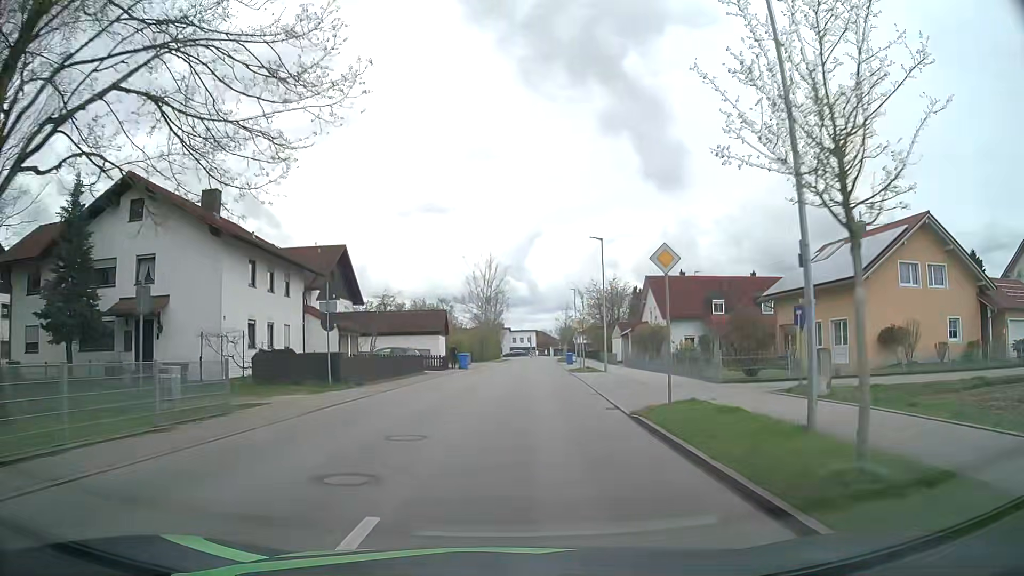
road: unclassified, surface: asphalt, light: Day
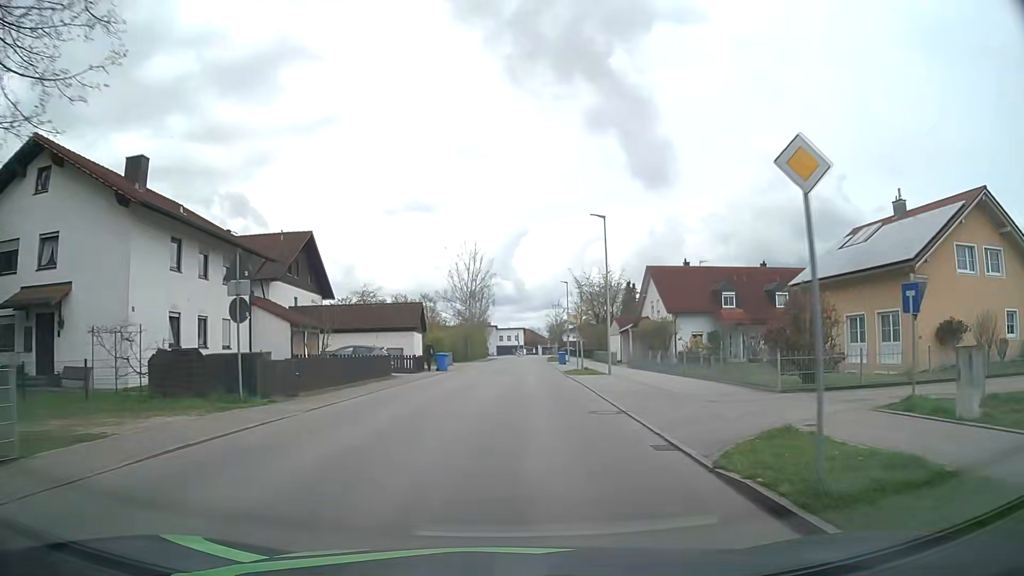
(0.0, +6.5) m; +1°
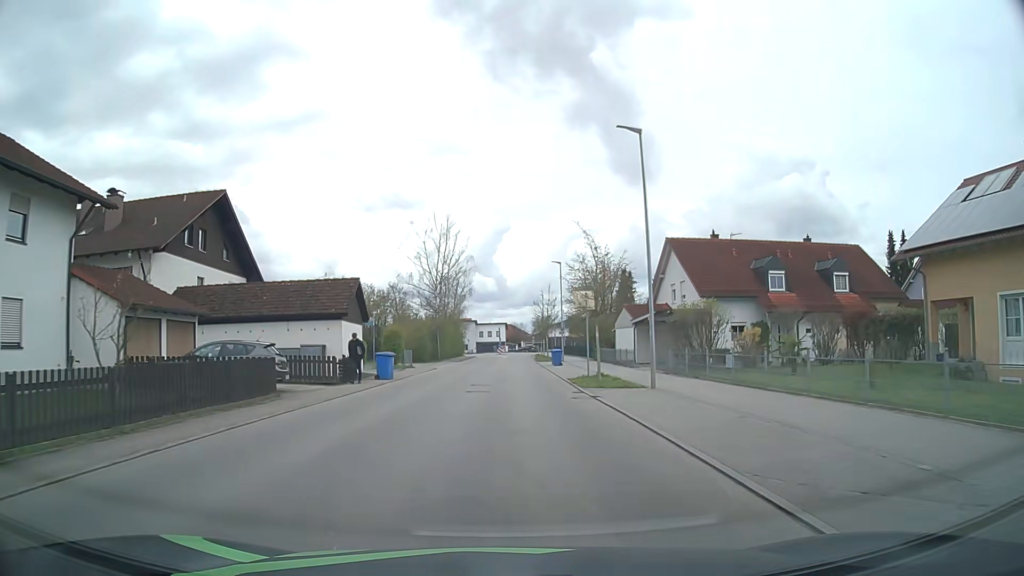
(+0.3, +13.7) m; +2°
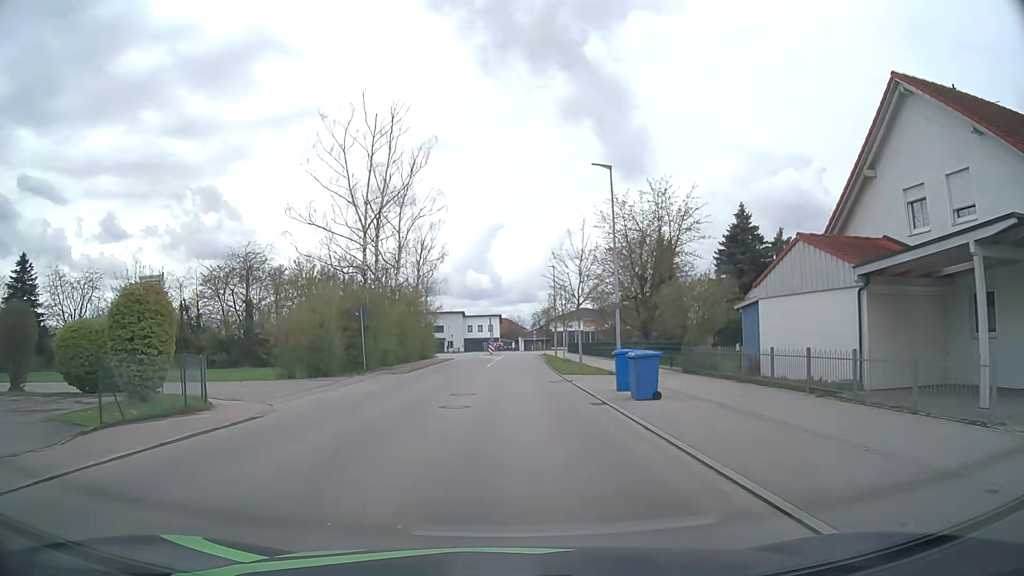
(+0.2, +29.0) m; 0°
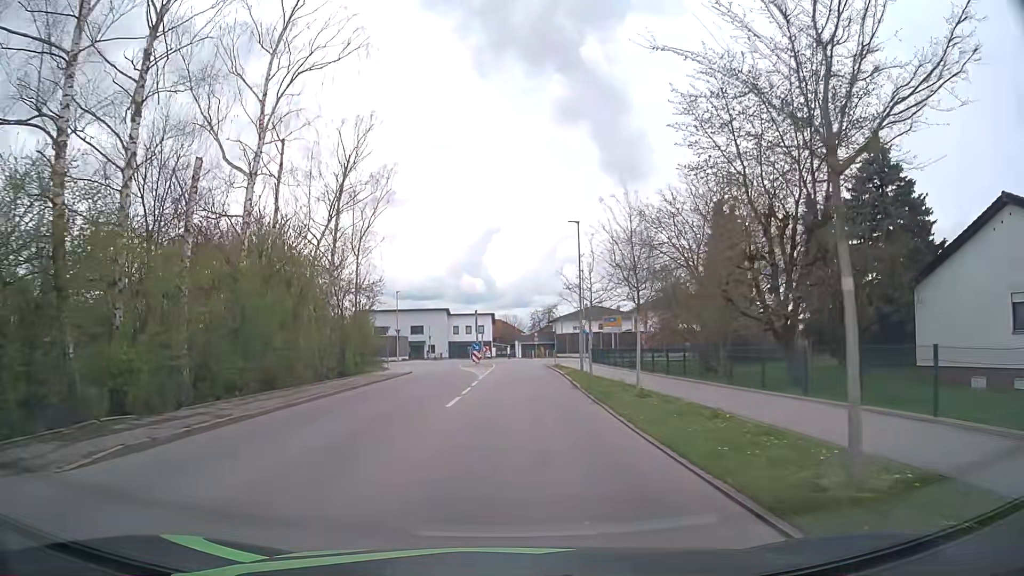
(+0.4, +23.7) m; +1°
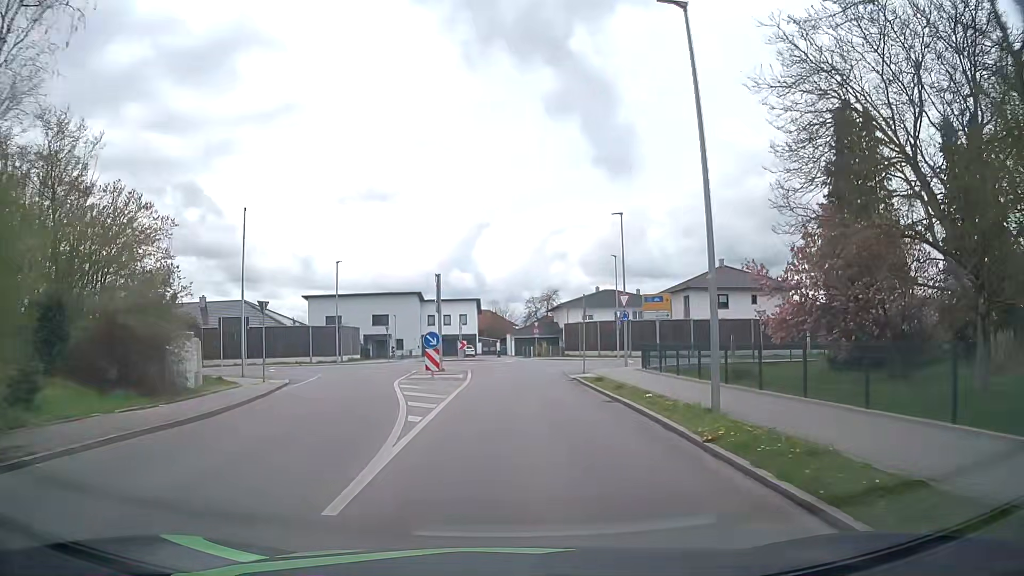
(0.0, +23.9) m; +1°
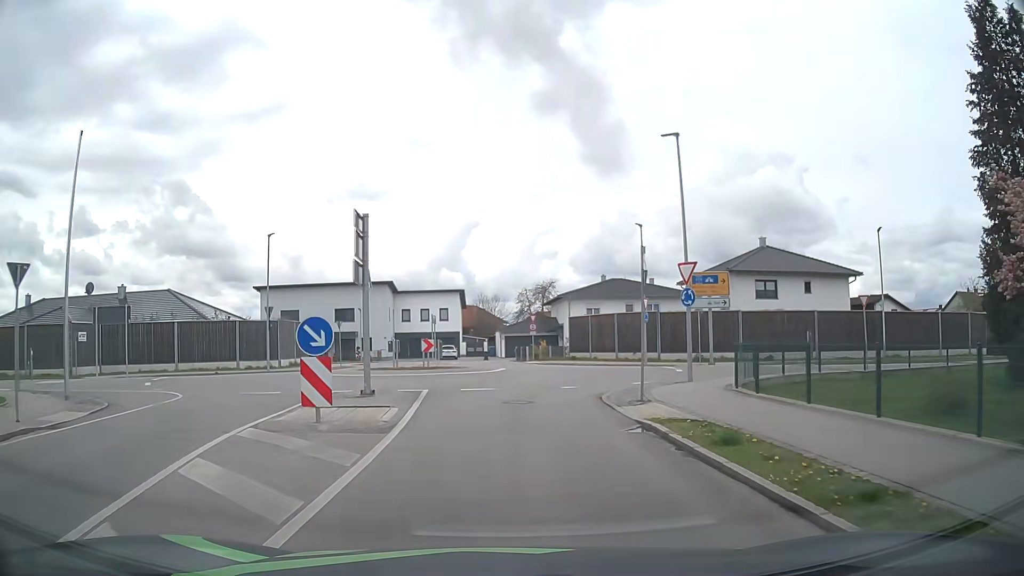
(+0.1, +13.6) m; +1°
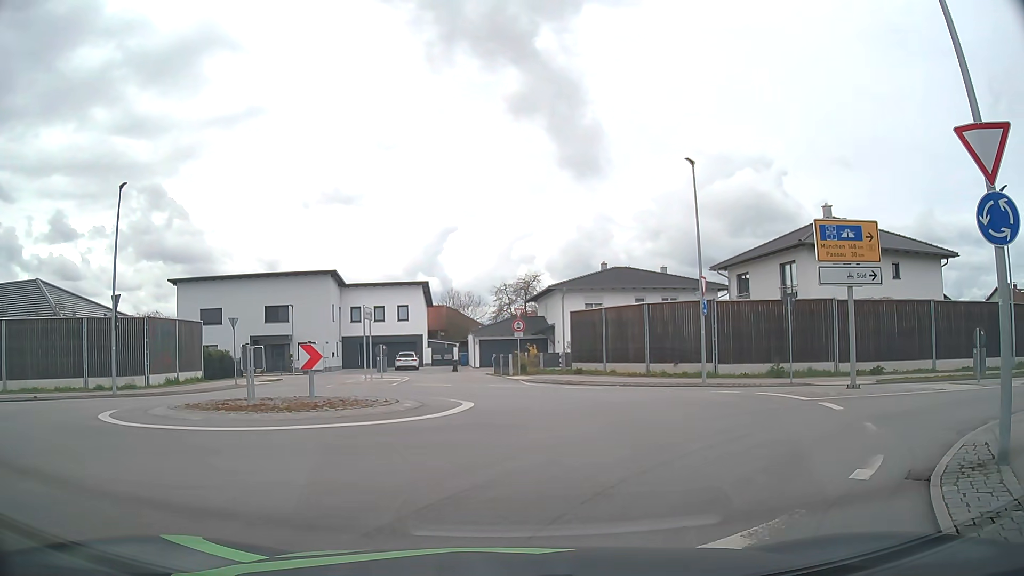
(+0.1, +14.5) m; +3°
(+1, +10) (0, +19) (-10, +21) (-19, +17) (-28, +13) (-38, +10) (-47, +8) (-57, +6) (-67, +4) (-77, +3) m
